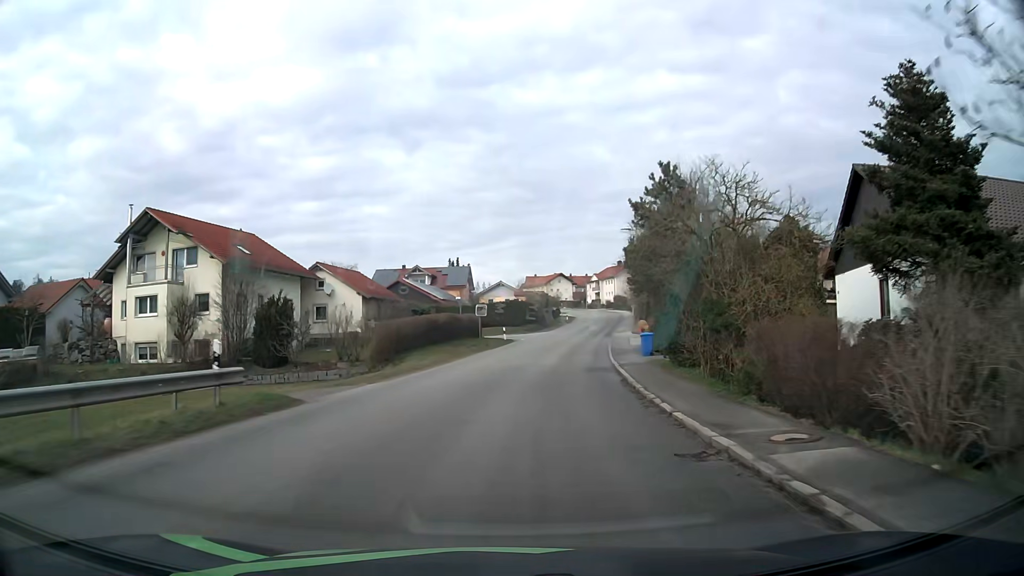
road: tertiary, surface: asphalt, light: Day
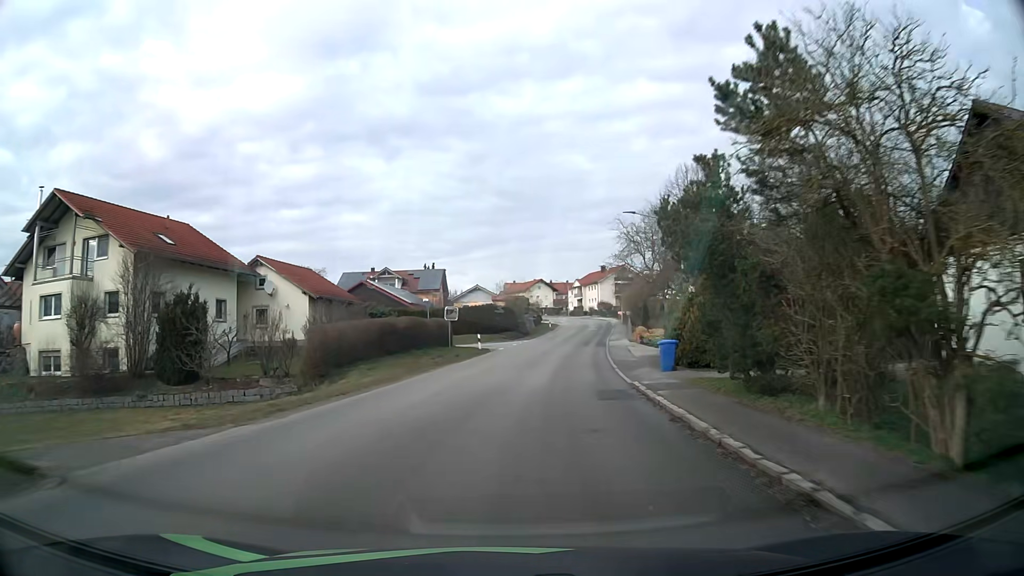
(+0.1, +8.2) m; +1°
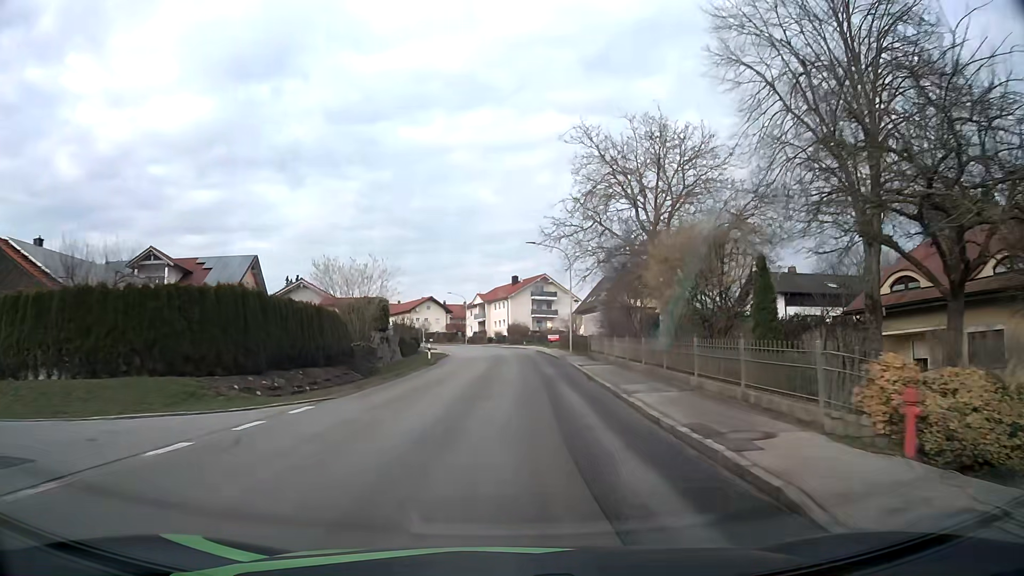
(+3.6, +41.2) m; +9°
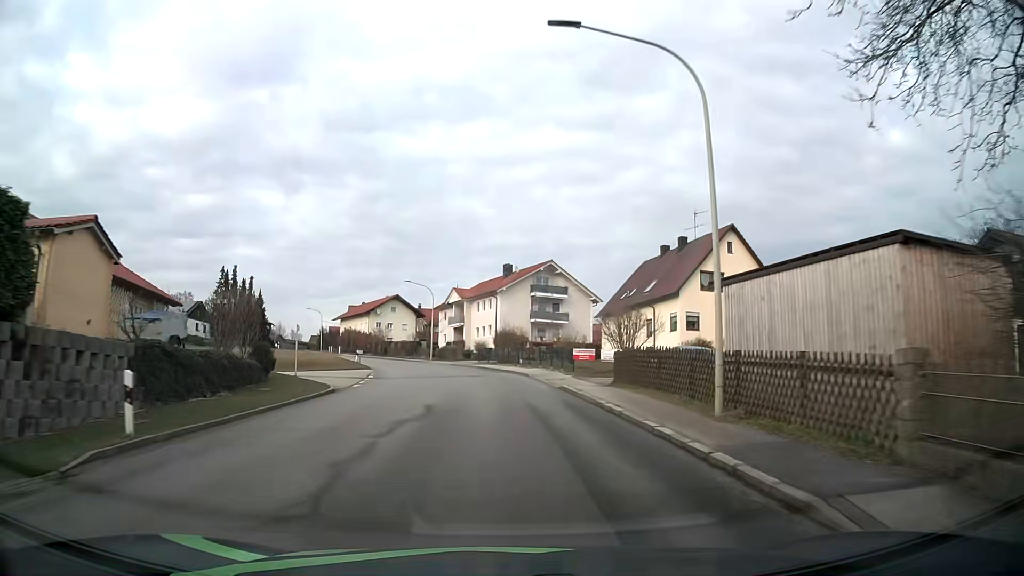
(+0.5, +32.9) m; +1°
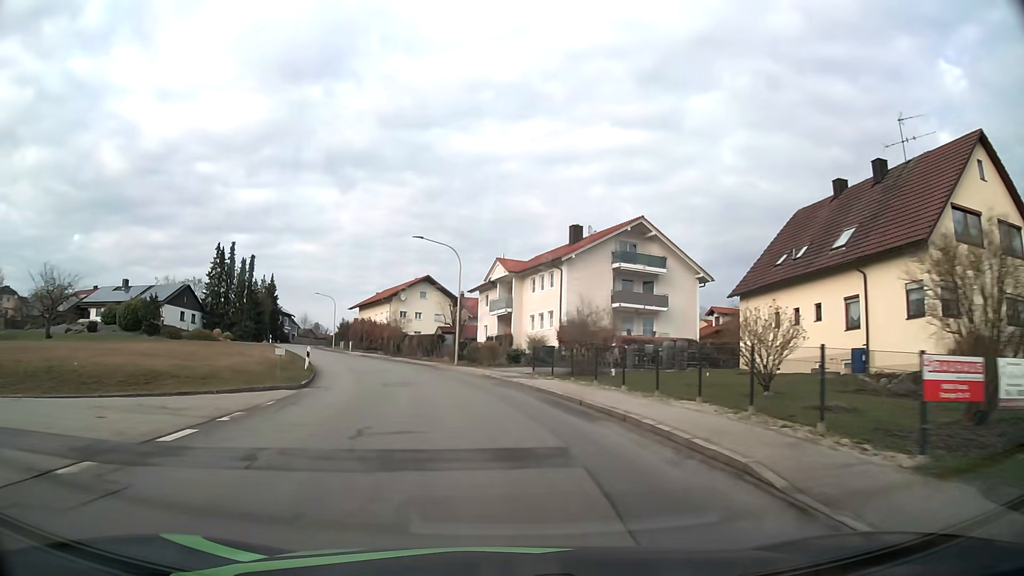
(-0.9, +24.2) m; -5°
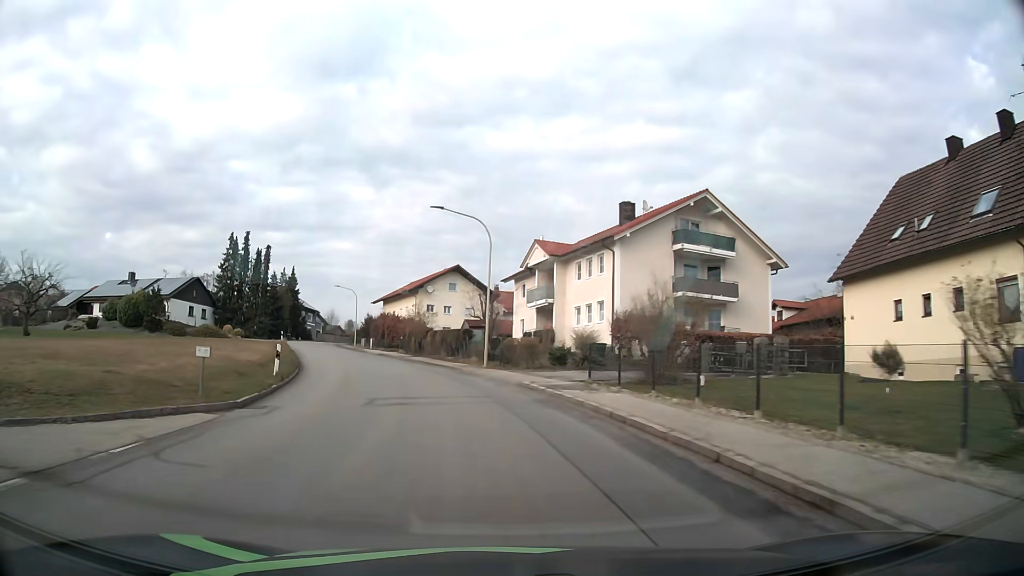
(-0.2, +7.9) m; -3°
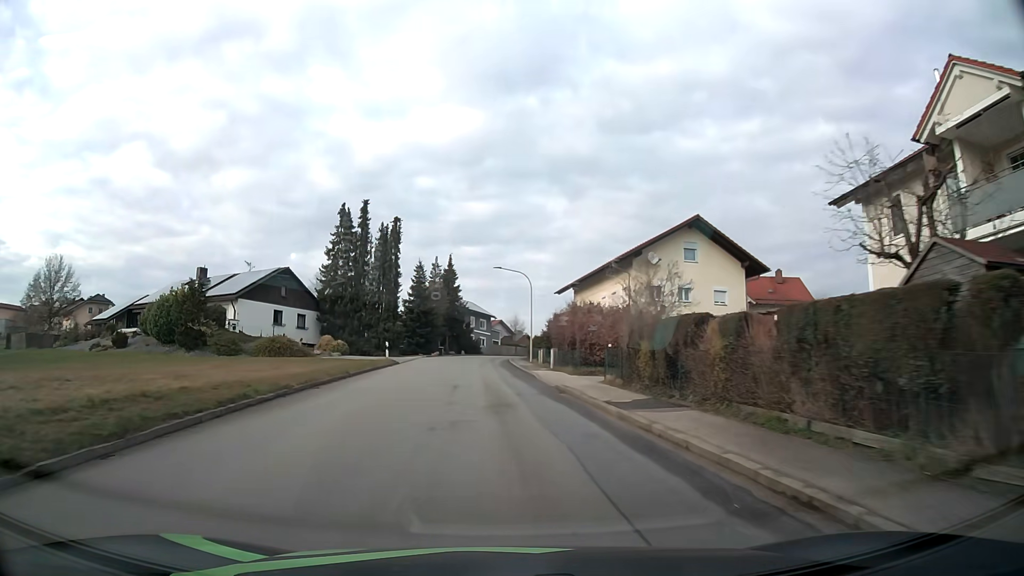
(-4.5, +30.9) m; -16°
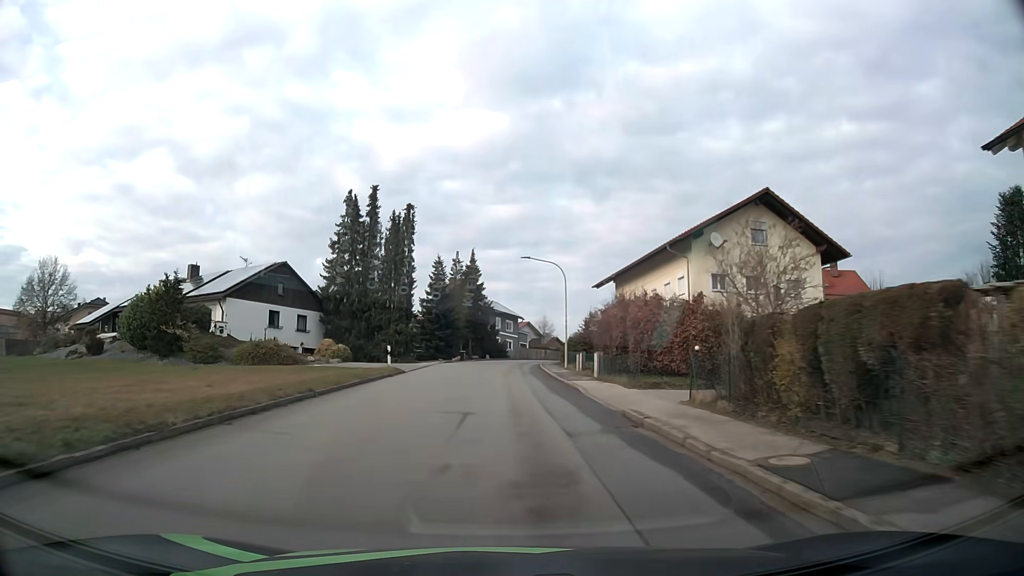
(-0.2, +7.7) m; -2°
